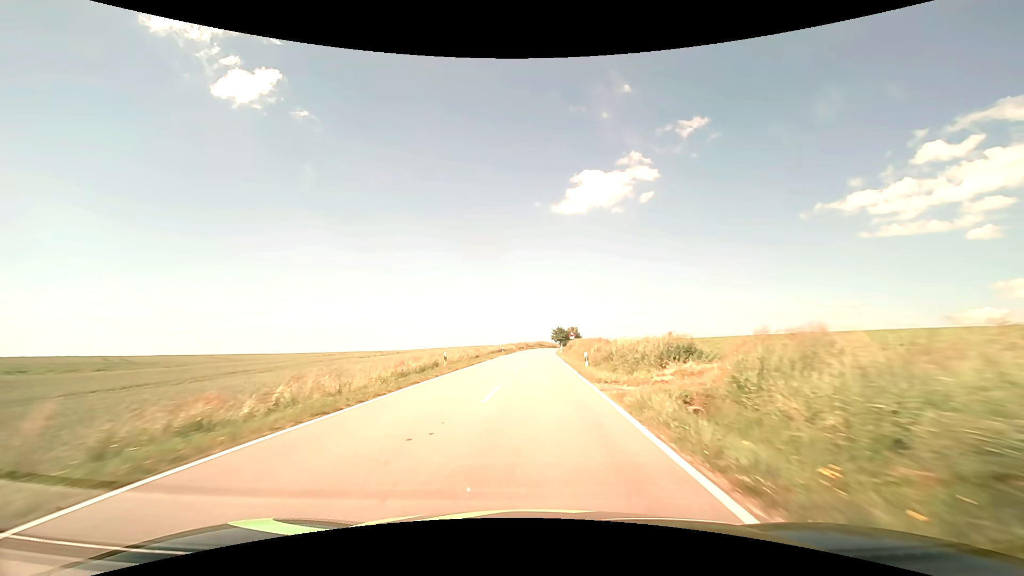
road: secondary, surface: asphalt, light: Day
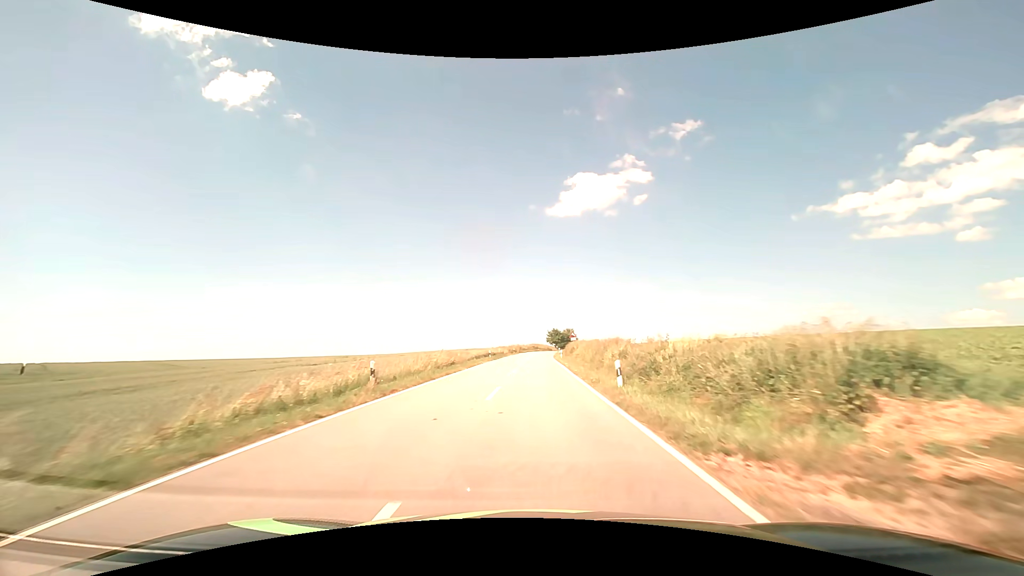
(+0.1, +11.2) m; +1°
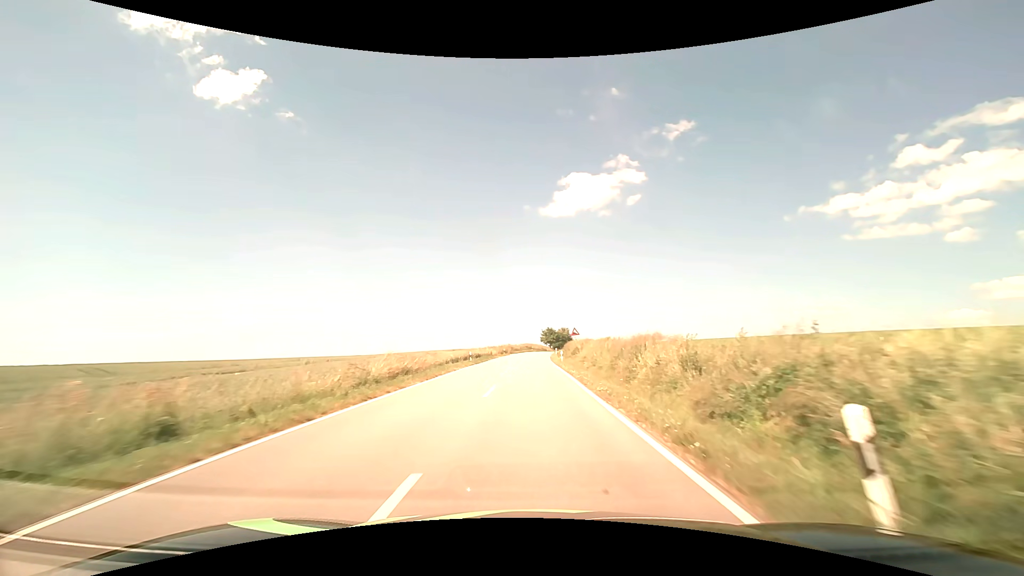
(+0.1, +11.2) m; +1°
